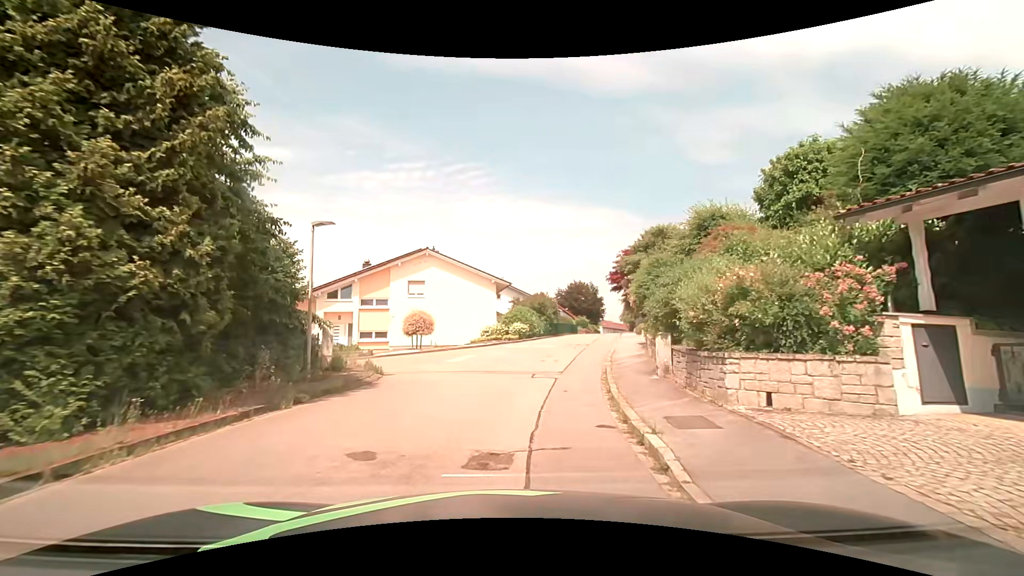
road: residential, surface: asphalt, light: Day
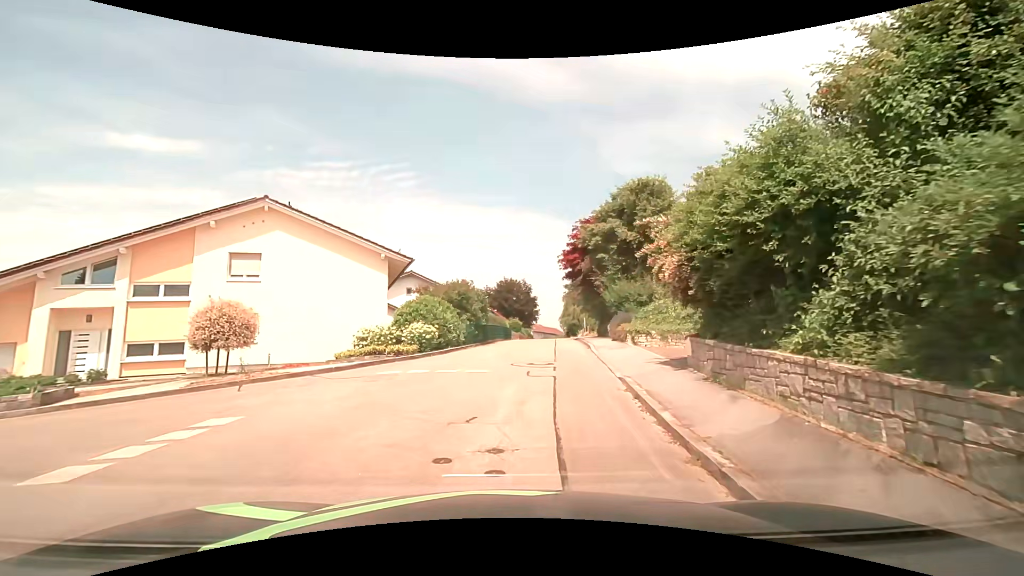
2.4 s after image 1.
(+0.8, +14.7) m; +6°
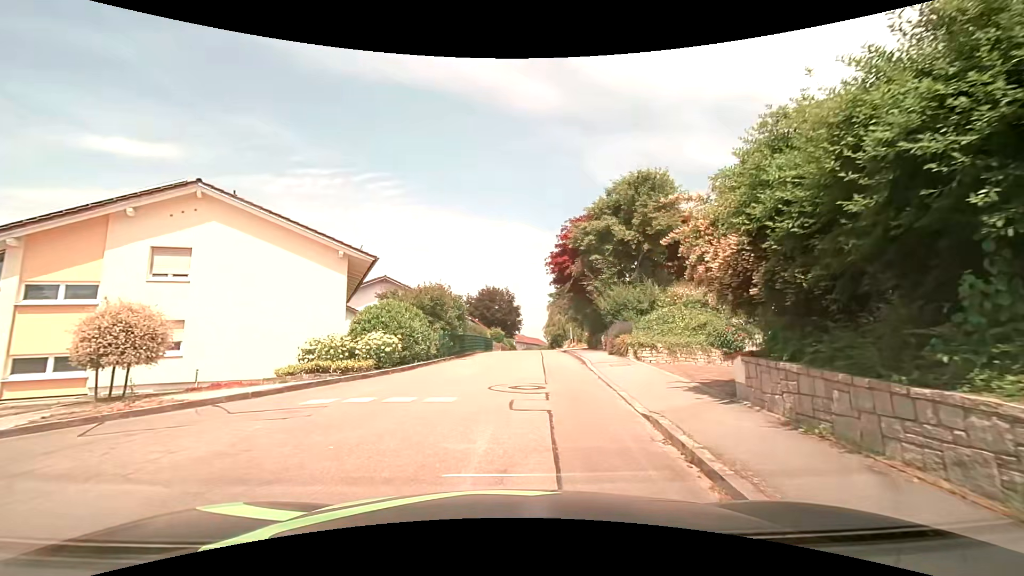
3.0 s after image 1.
(+0.1, +3.4) m; +3°
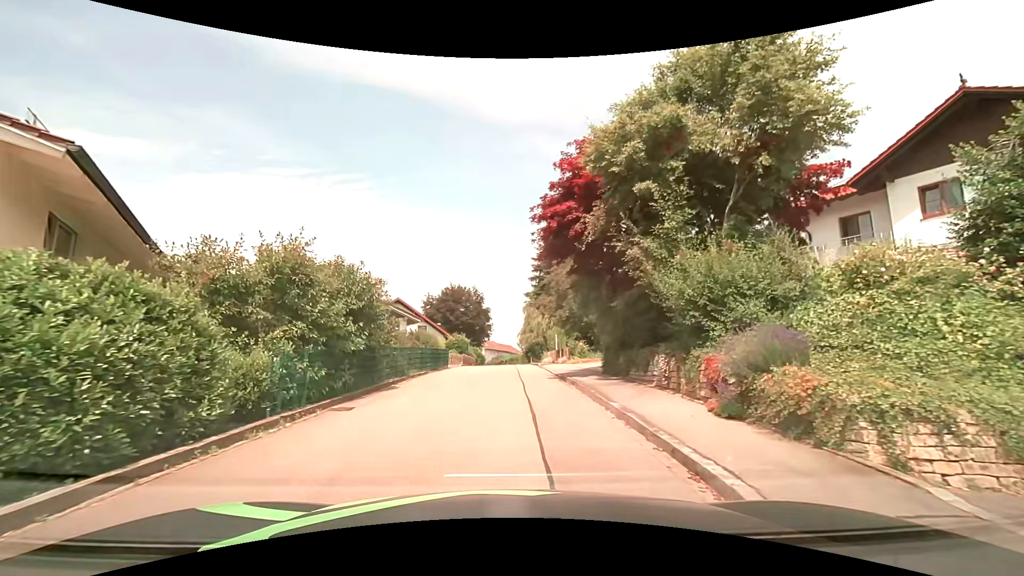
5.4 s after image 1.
(+0.6, +12.9) m; +3°
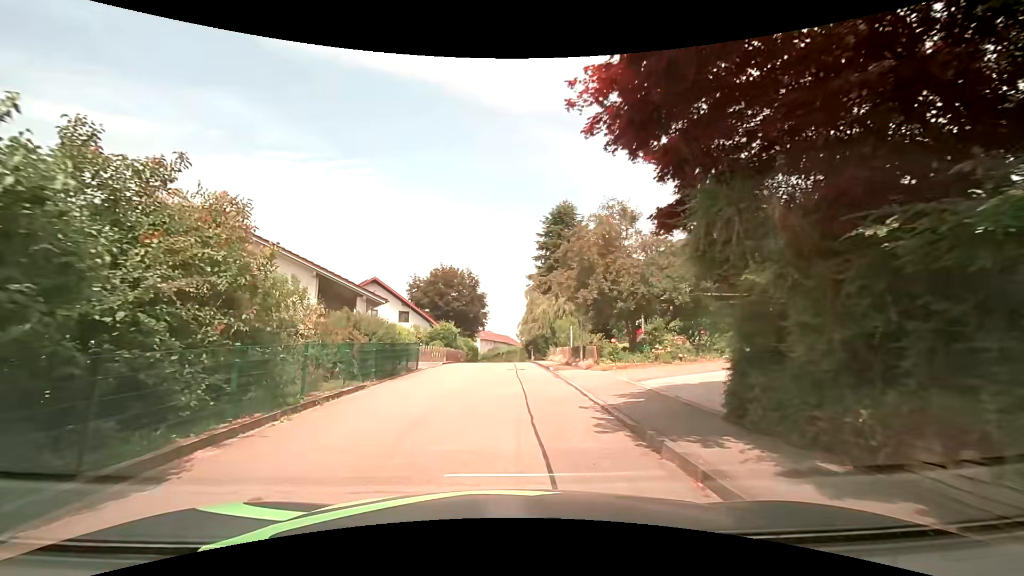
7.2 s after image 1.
(0.0, +10.0) m; 0°
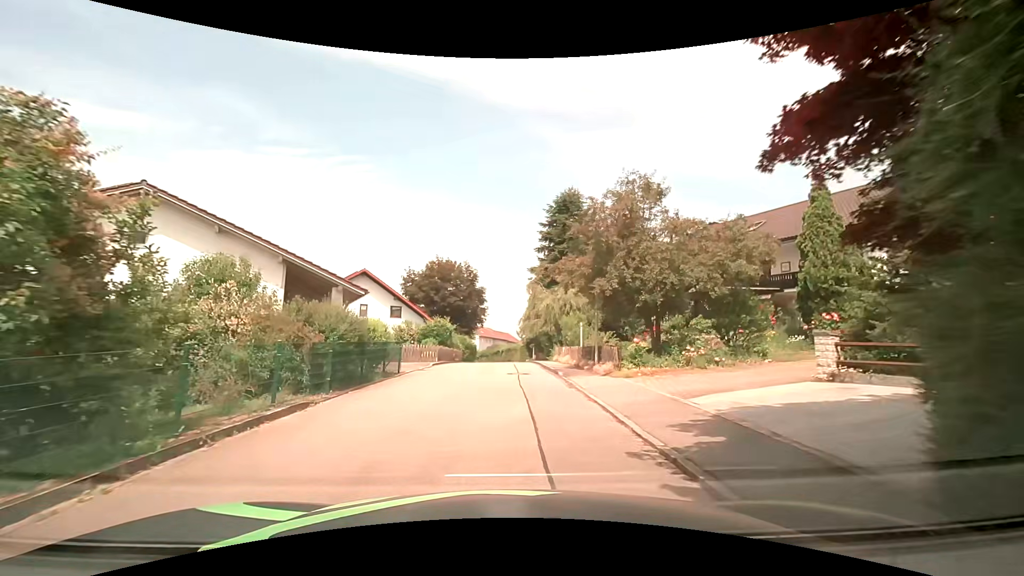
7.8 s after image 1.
(0.0, +3.7) m; +1°
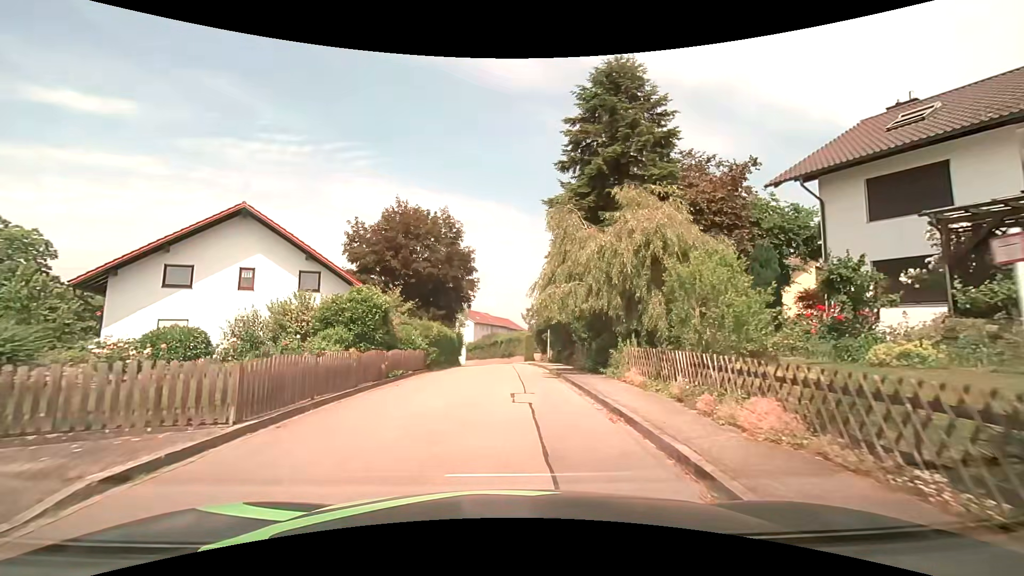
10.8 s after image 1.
(-0.1, +20.7) m; 0°
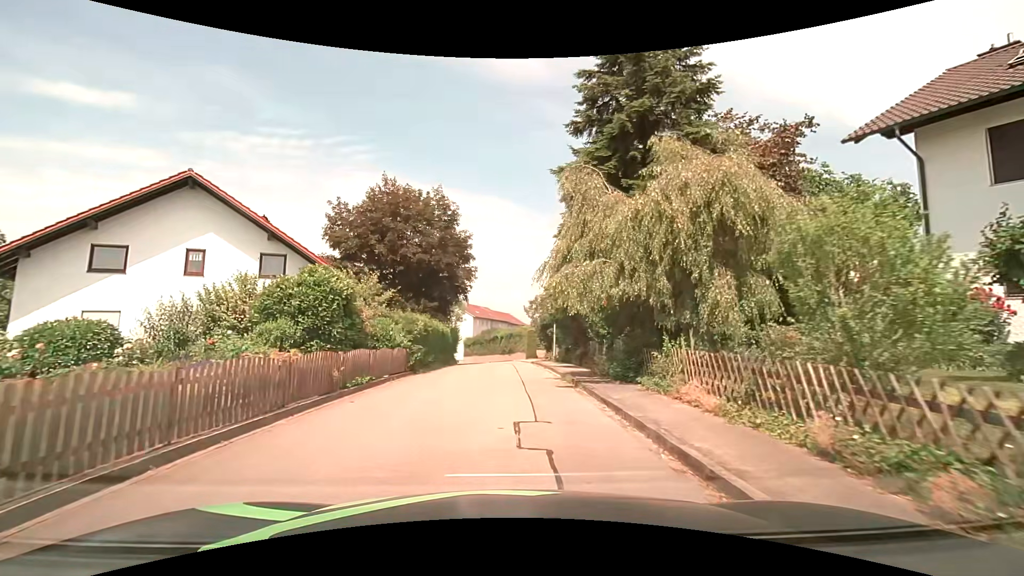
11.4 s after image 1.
(0.0, +4.3) m; -1°
(0, +10) (0, +20) (0, +30) (0, +40) (-1, +50) (-3, +60) (-6, +69) (-11, +78) (-17, +86) (-23, +94) m
